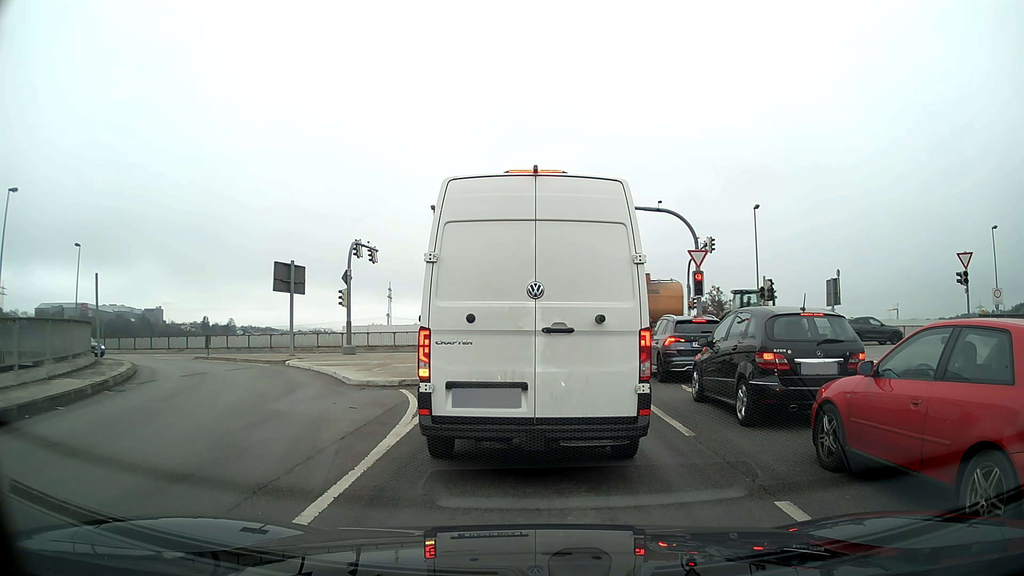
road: primary_link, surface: asphalt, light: Day
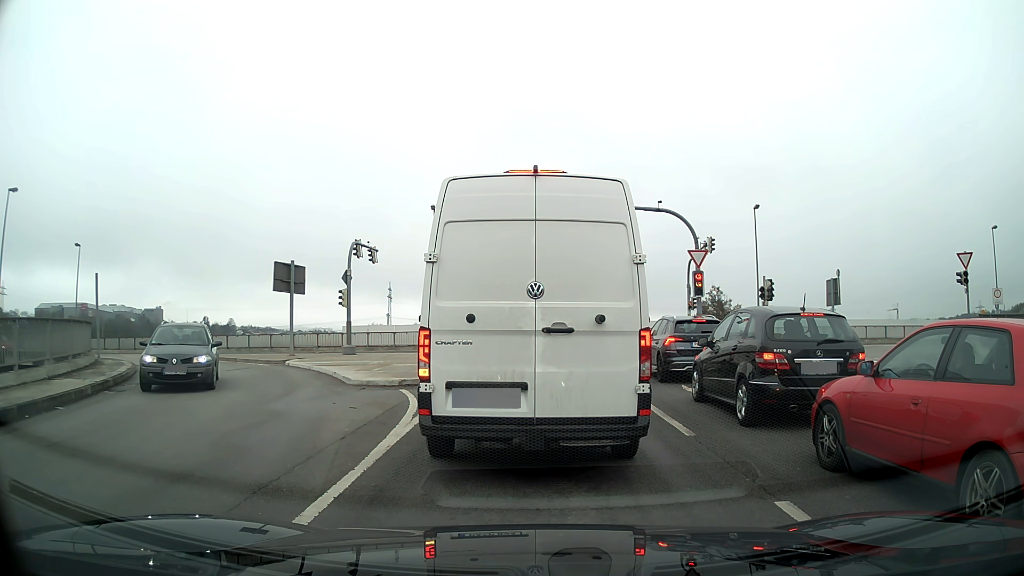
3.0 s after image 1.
(0.0, 0.0) m; 0°
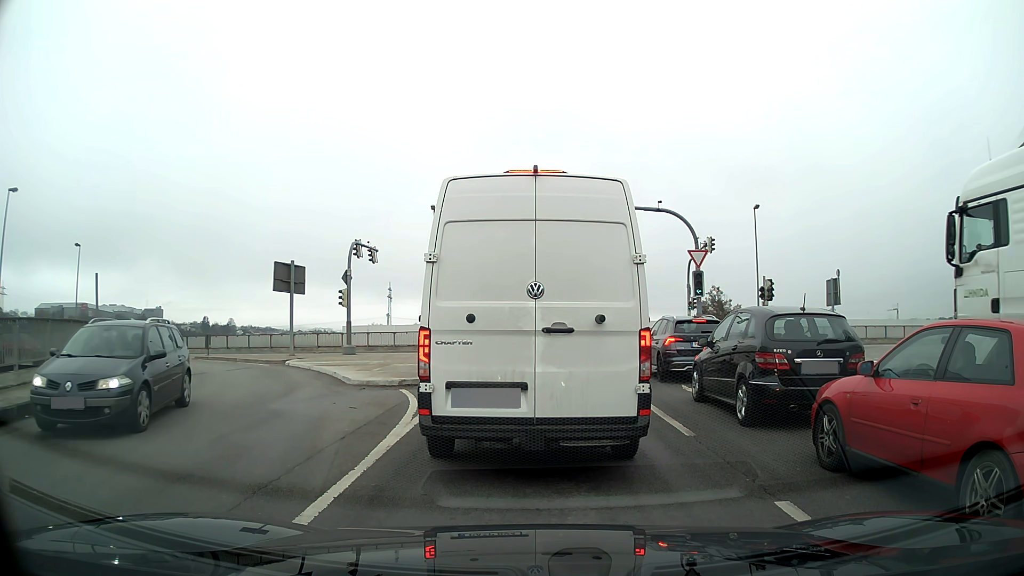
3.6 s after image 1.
(0.0, 0.0) m; 0°
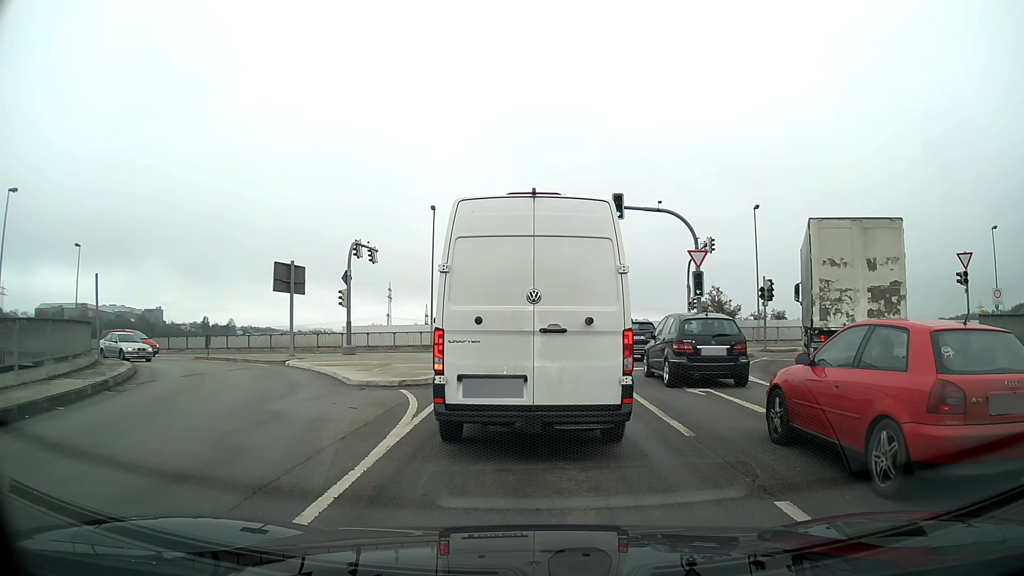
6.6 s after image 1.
(0.0, 0.0) m; 0°
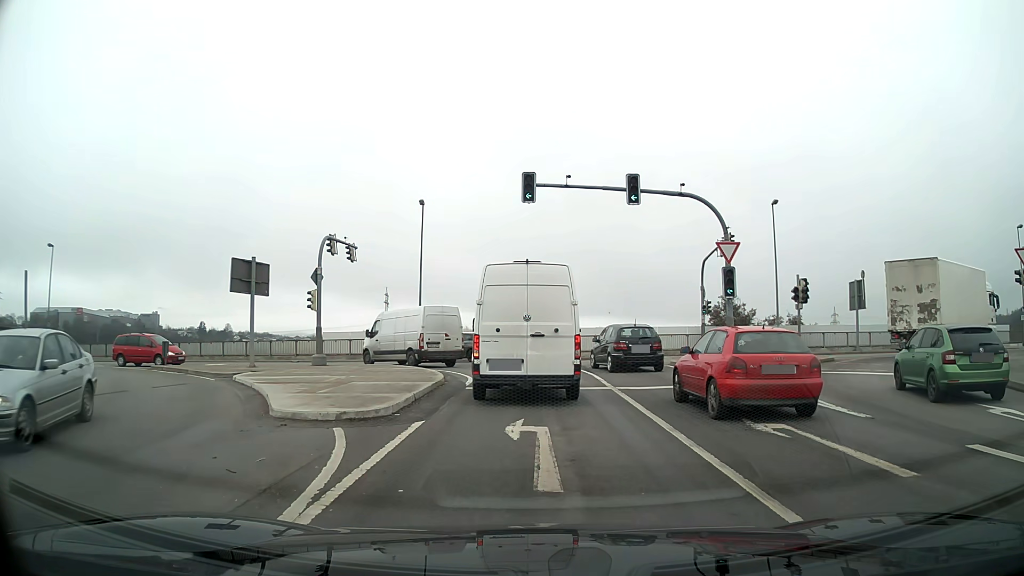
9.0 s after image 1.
(0.0, +4.9) m; 0°
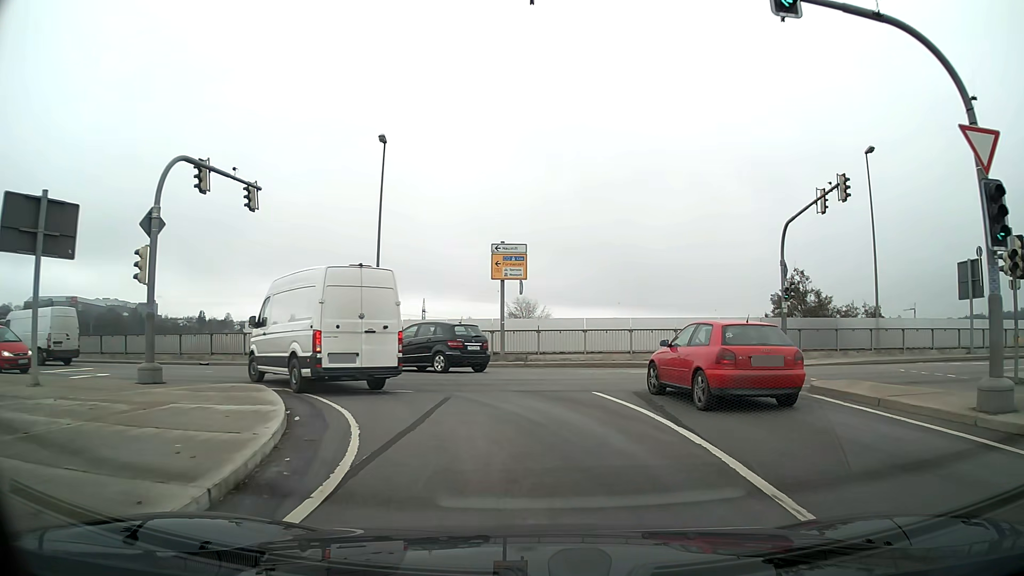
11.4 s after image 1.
(-0.1, +13.9) m; -2°
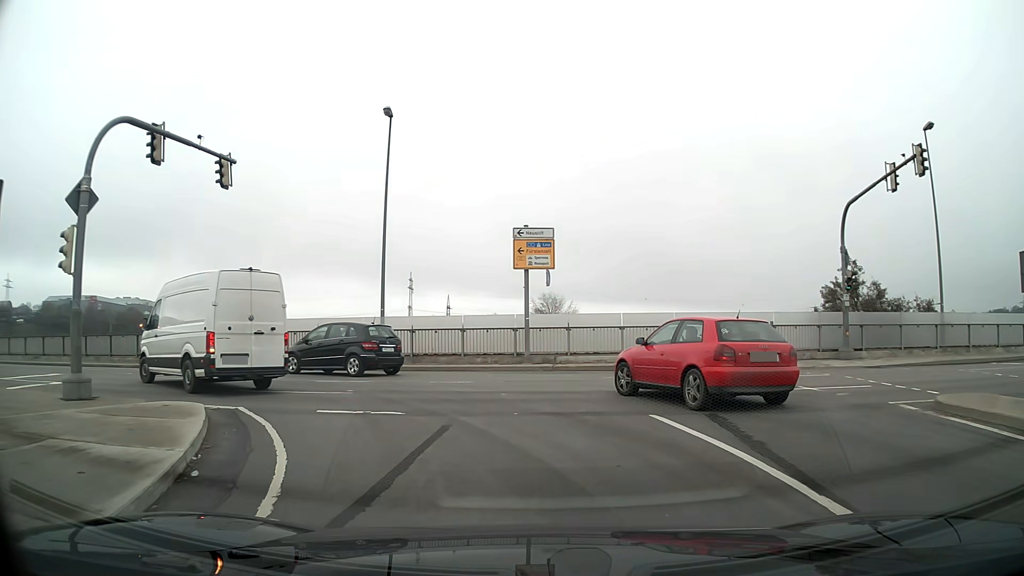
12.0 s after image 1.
(-0.1, +3.8) m; -3°
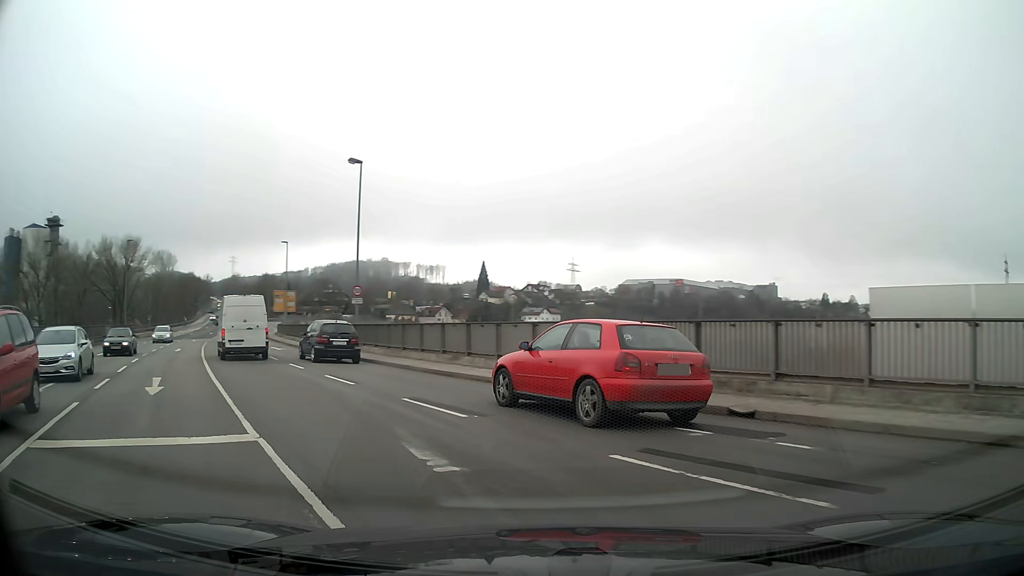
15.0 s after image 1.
(-7.7, +16.4) m; -55°
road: primary
